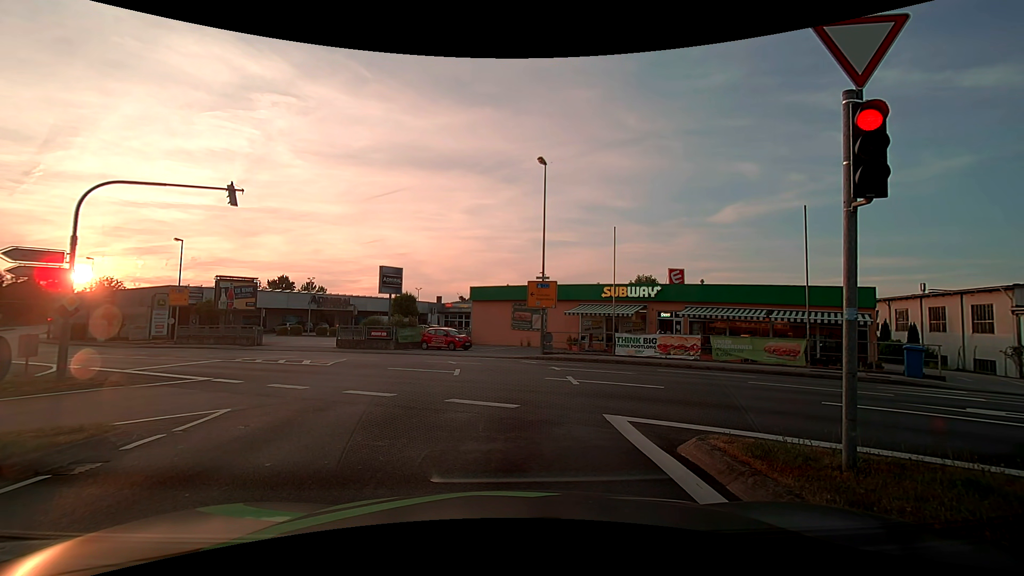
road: tertiary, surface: asphalt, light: Day
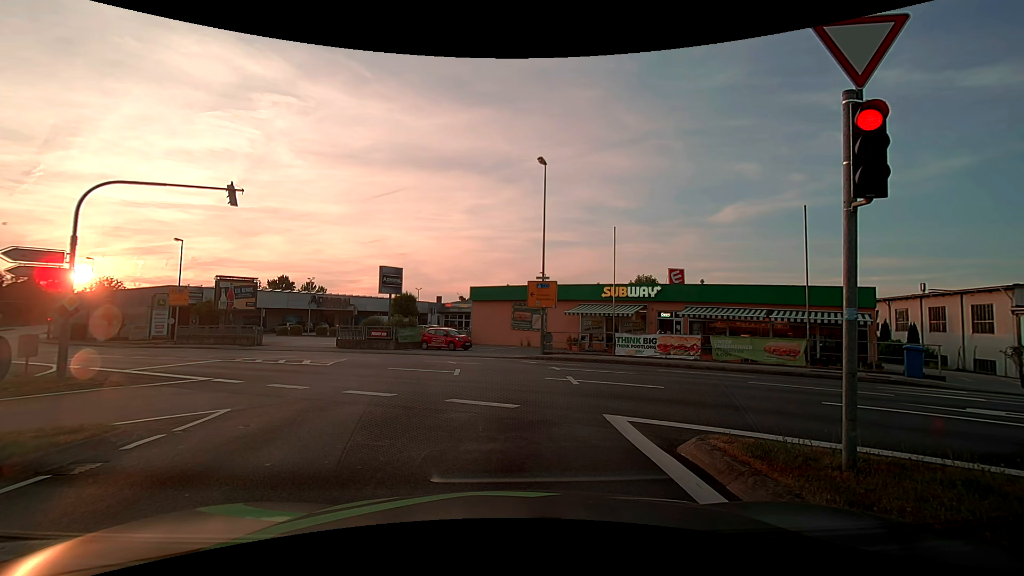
(0.0, 0.0) m; 0°
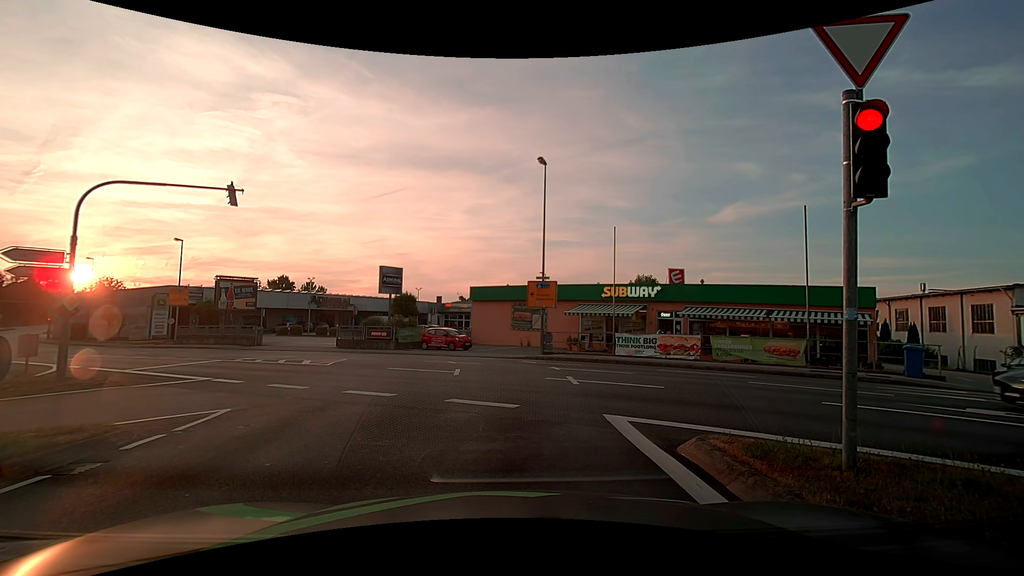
(0.0, 0.0) m; 0°
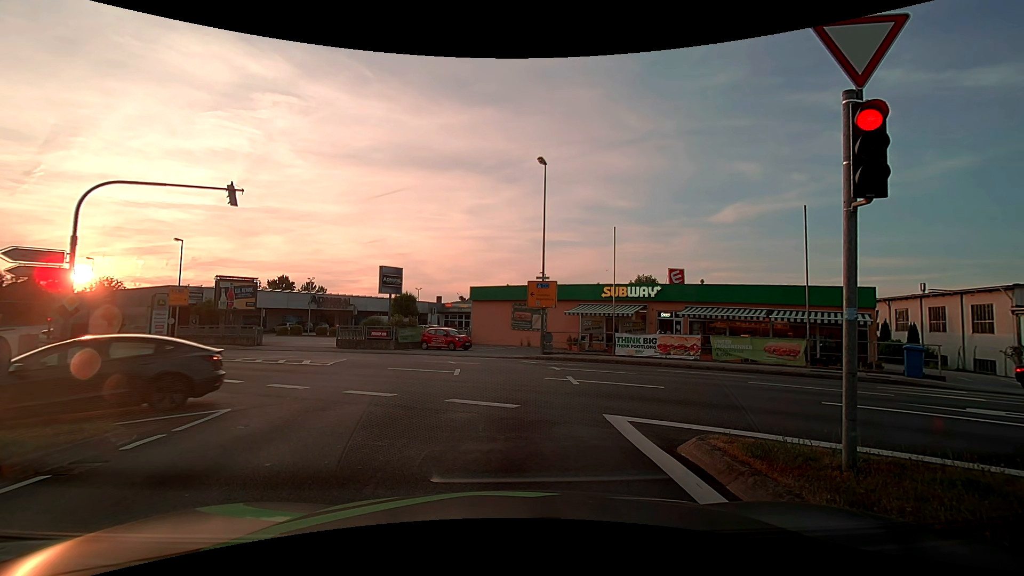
(0.0, 0.0) m; 0°
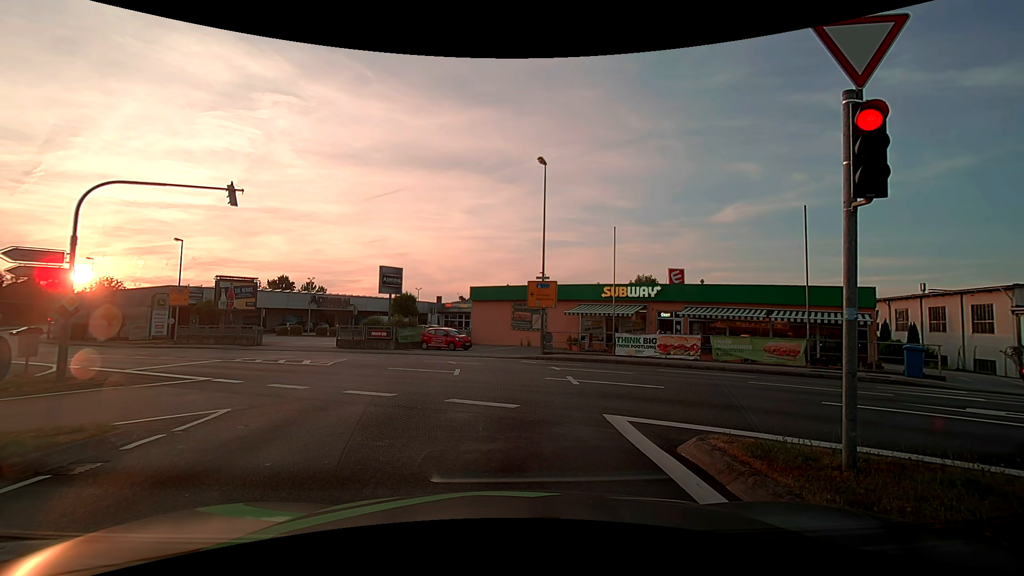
(0.0, 0.0) m; 0°
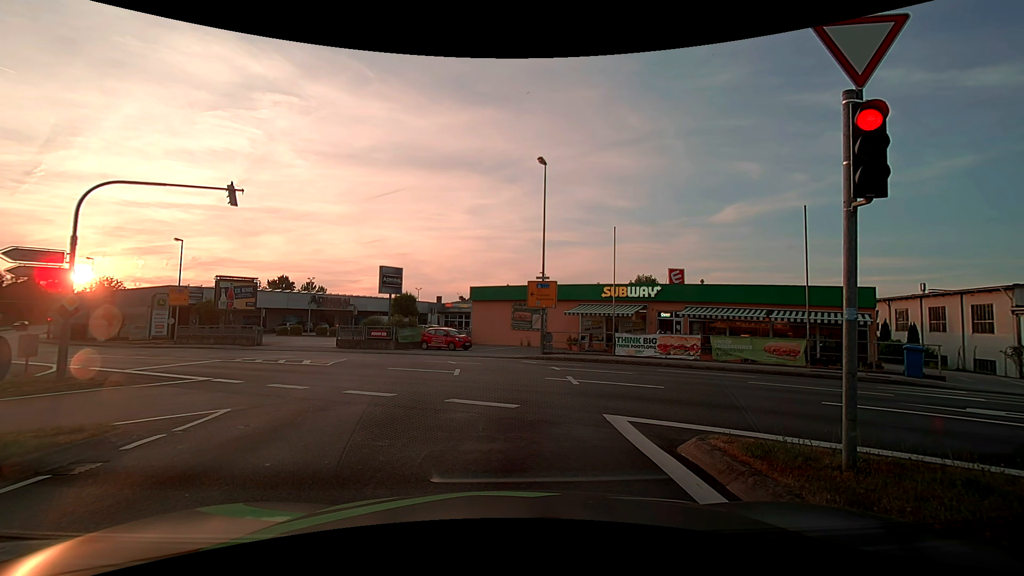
(0.0, 0.0) m; 0°
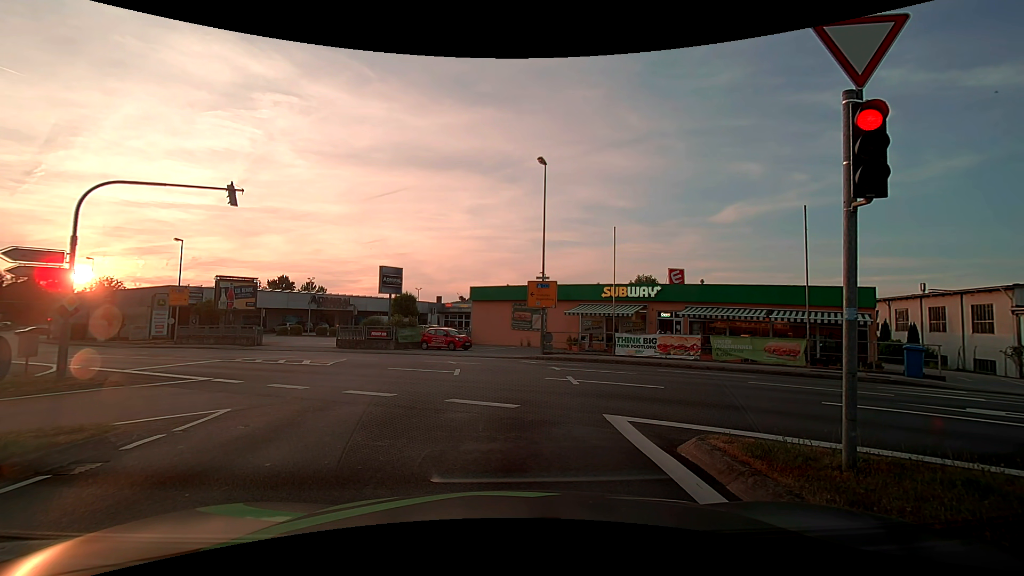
(0.0, 0.0) m; 0°
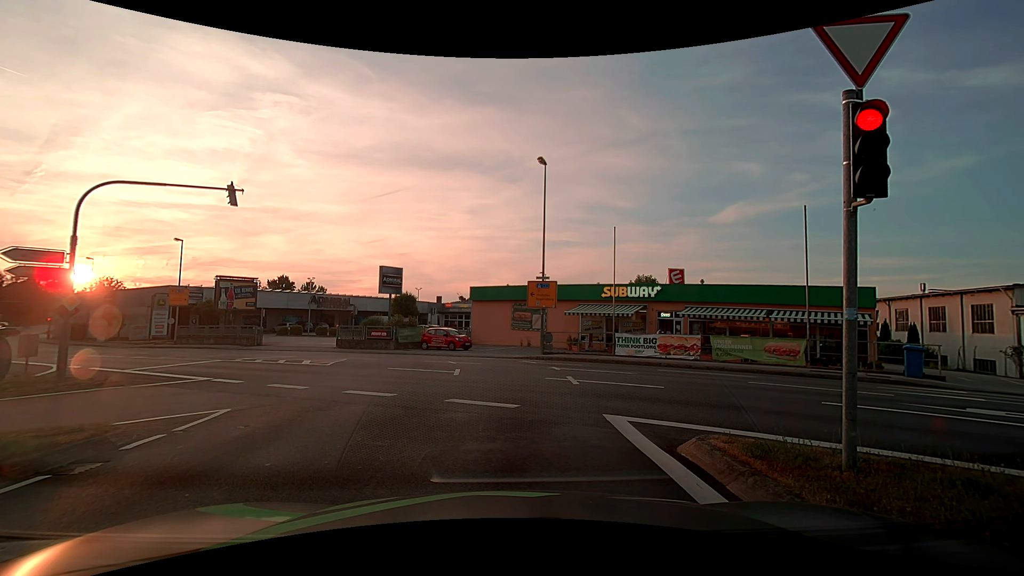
(0.0, 0.0) m; 0°
